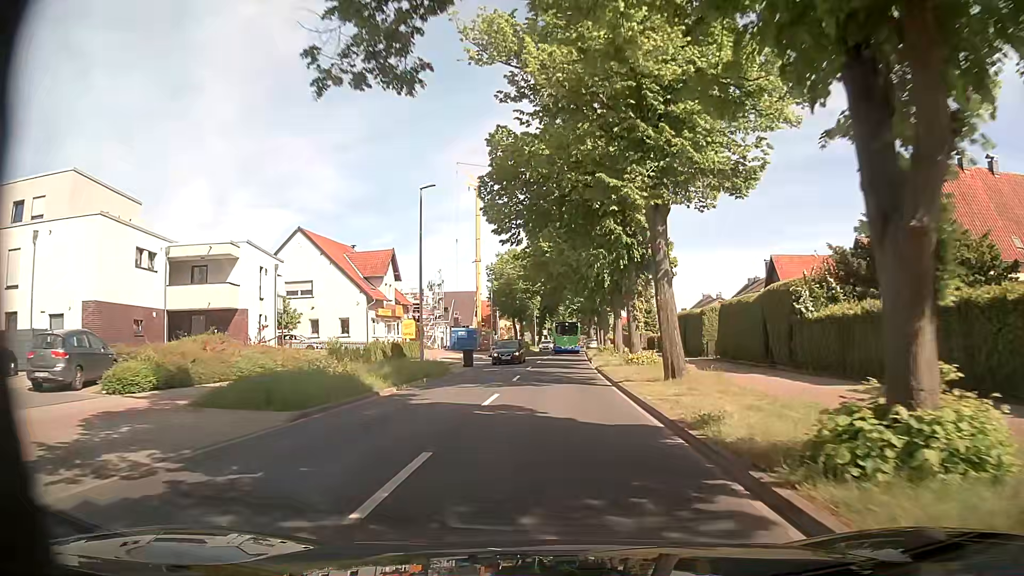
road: secondary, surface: asphalt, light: Day
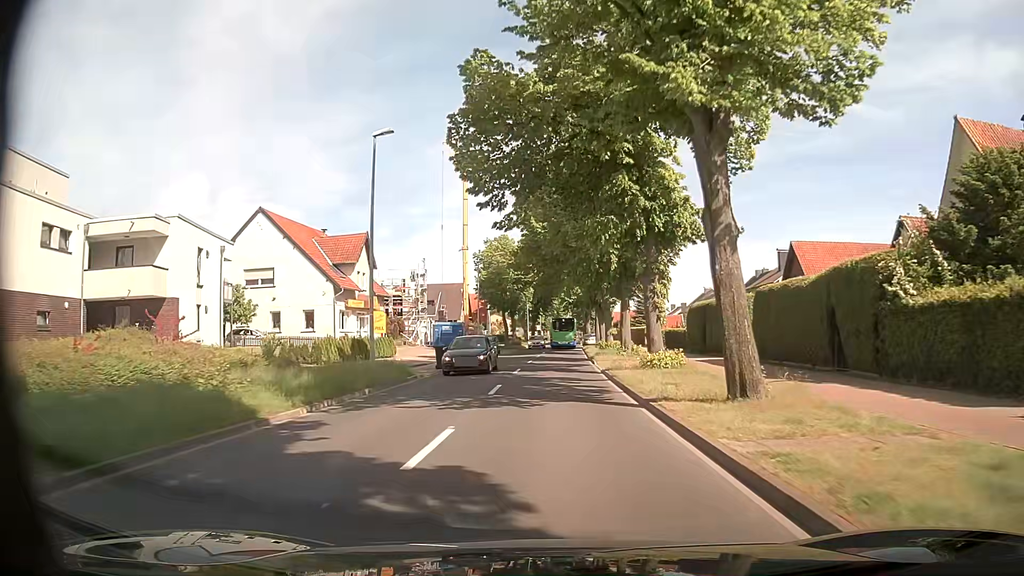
(+0.1, +7.4) m; +1°
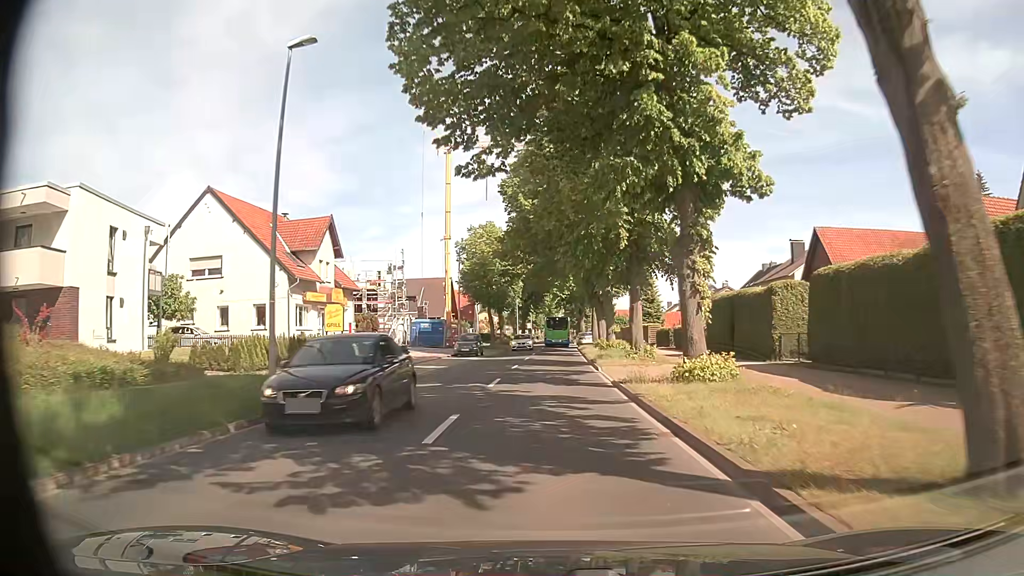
(+0.1, +7.5) m; +1°
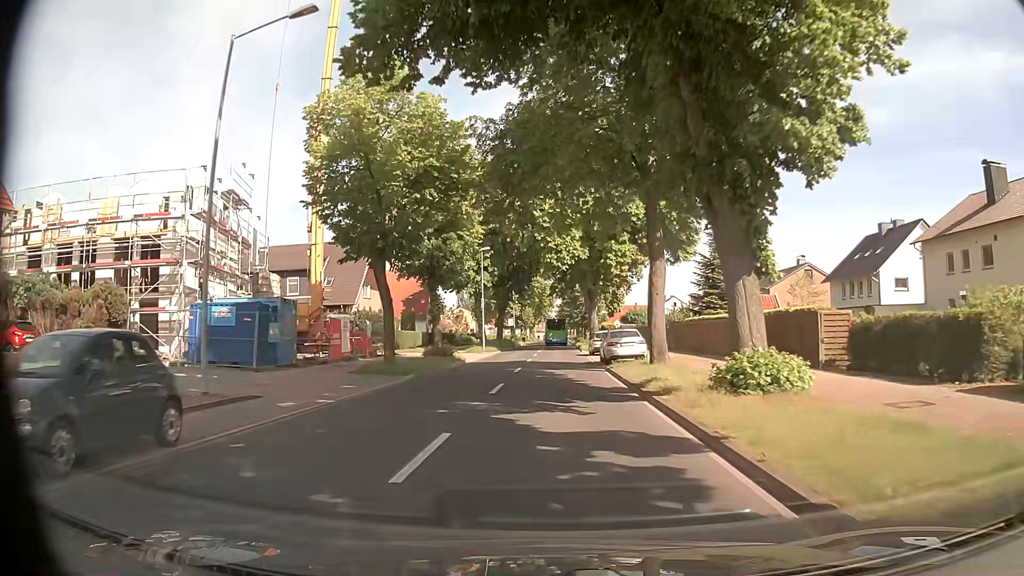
(+0.2, +38.6) m; 0°
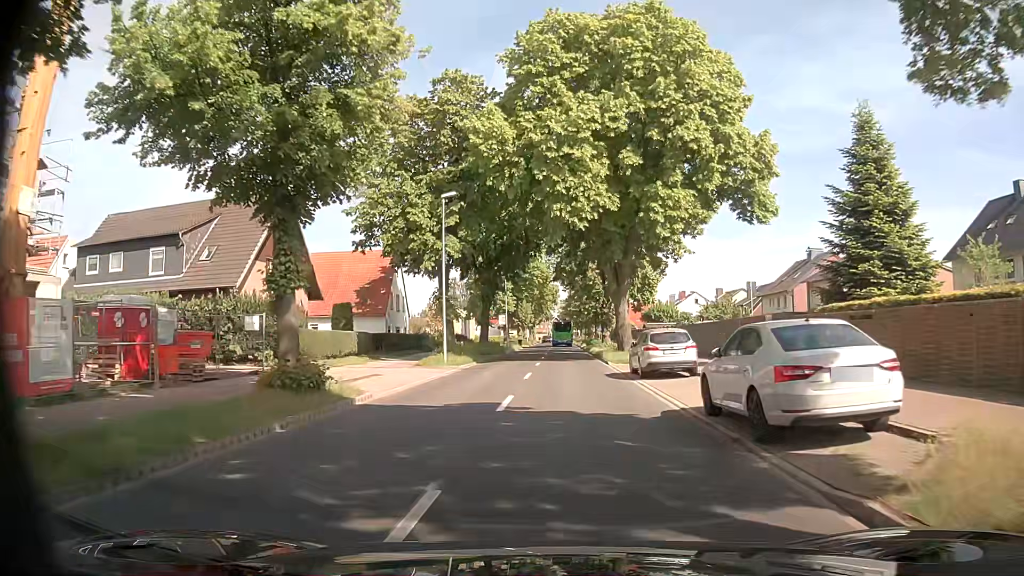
(-0.1, +20.7) m; -1°
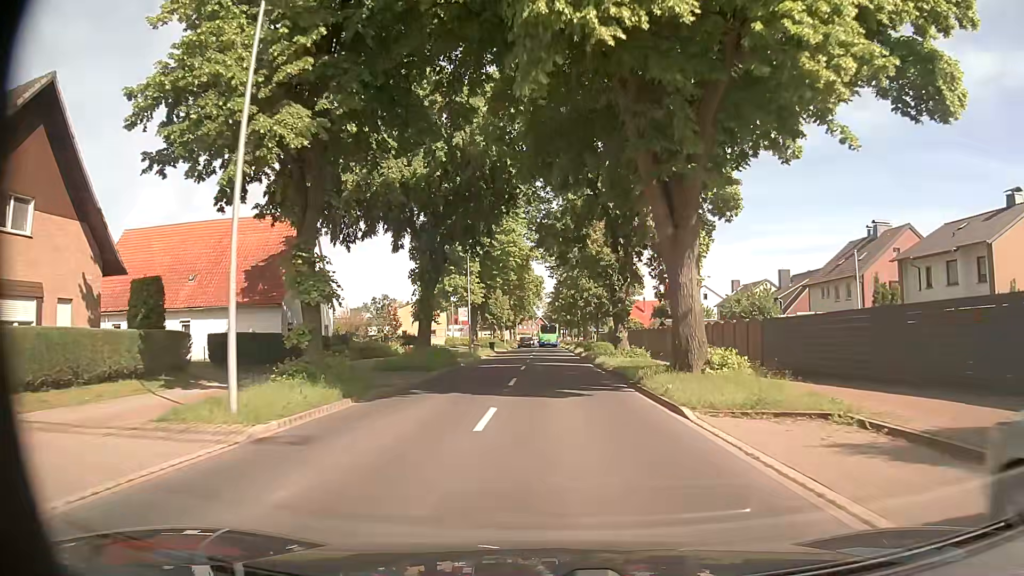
(+0.5, +20.5) m; +2°
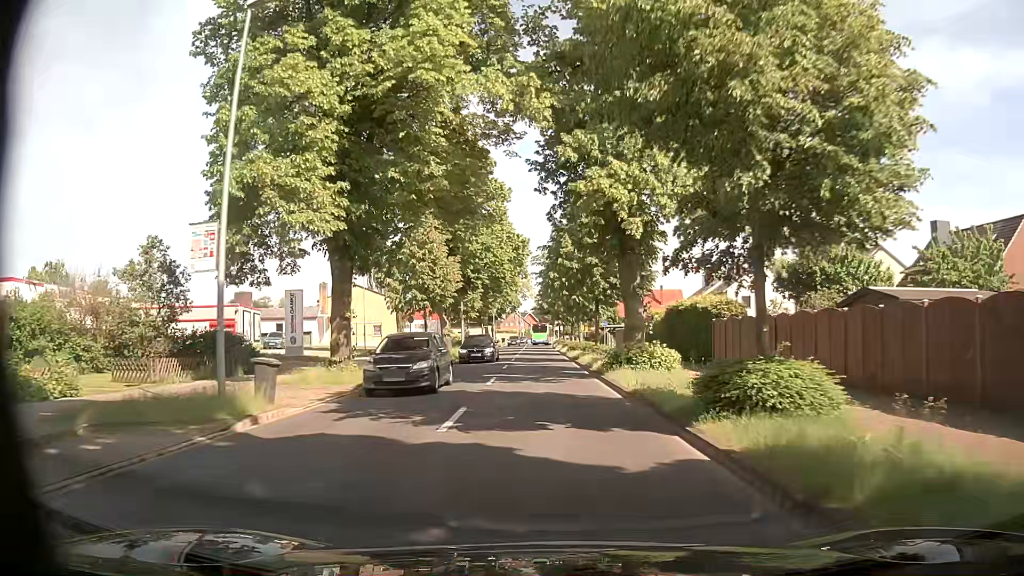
(+0.3, +36.3) m; 0°
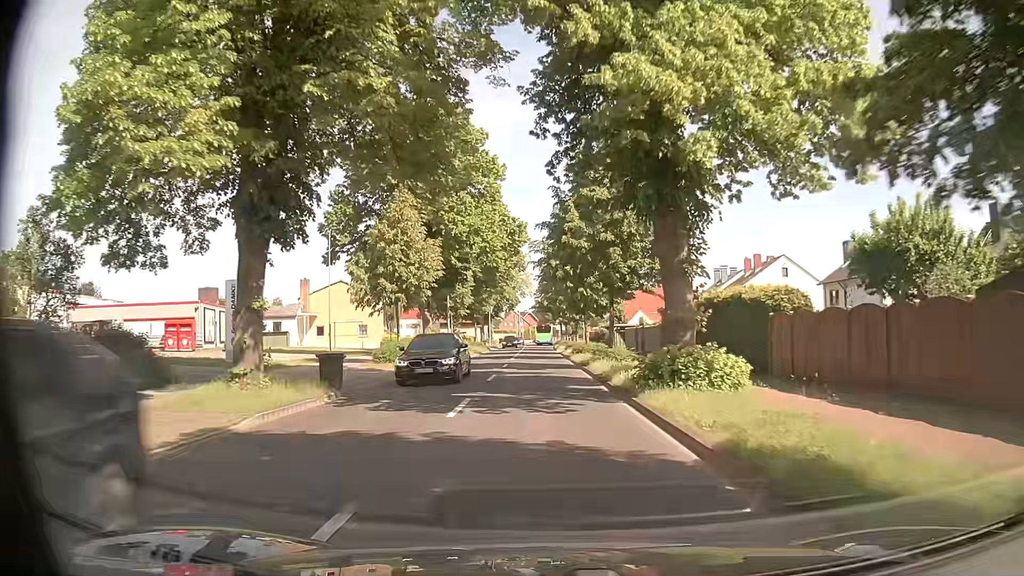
(+0.1, +7.4) m; +2°
(0, +10) (0, +20) (-1, +30) (-1, +40) (-1, +50) (-1, +60) (-1, +70) (-2, +80) (-2, +90) (-1, +100) m
